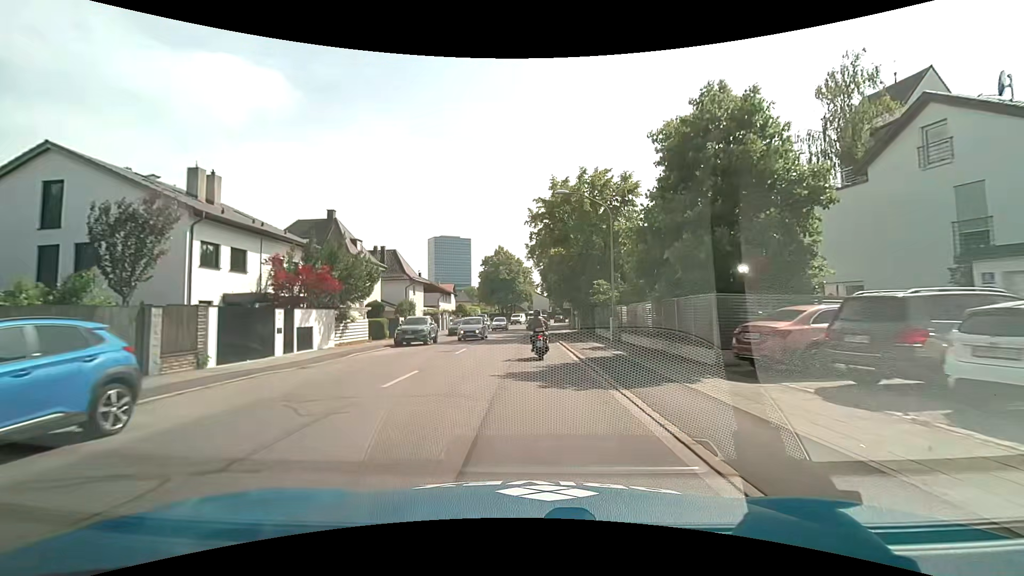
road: secondary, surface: asphalt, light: Day
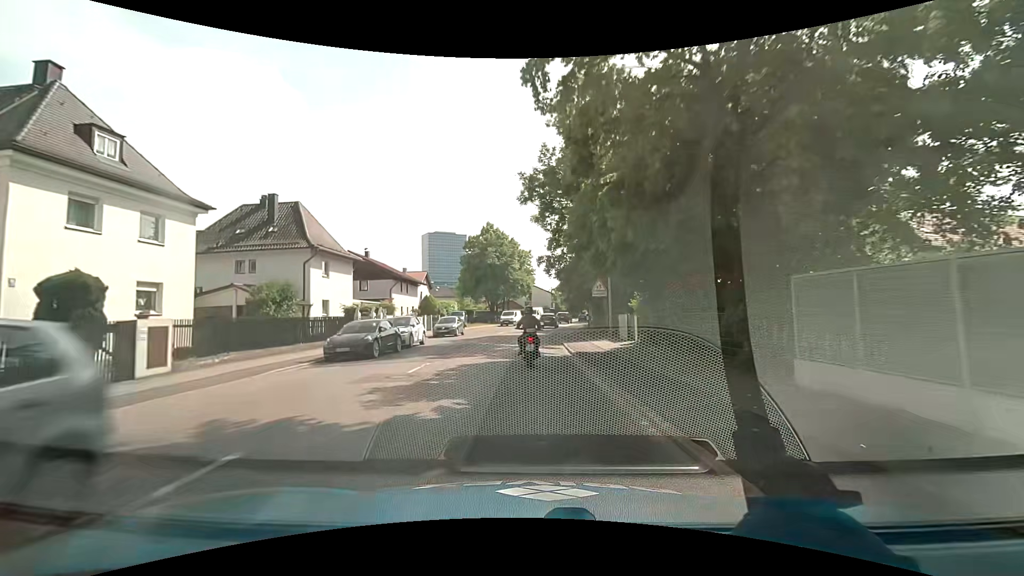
(+0.1, +26.7) m; 0°
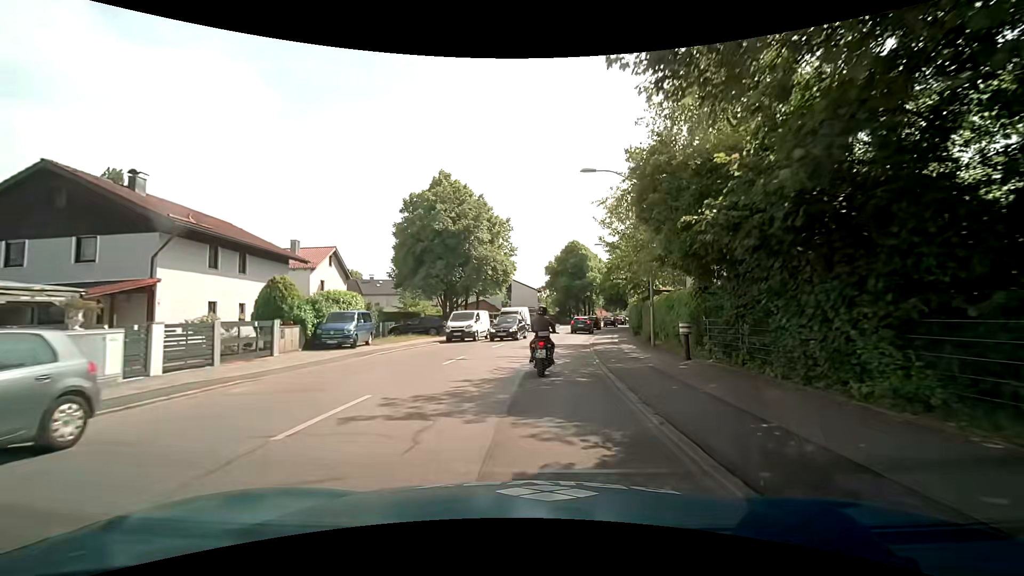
(+0.5, +32.2) m; 0°
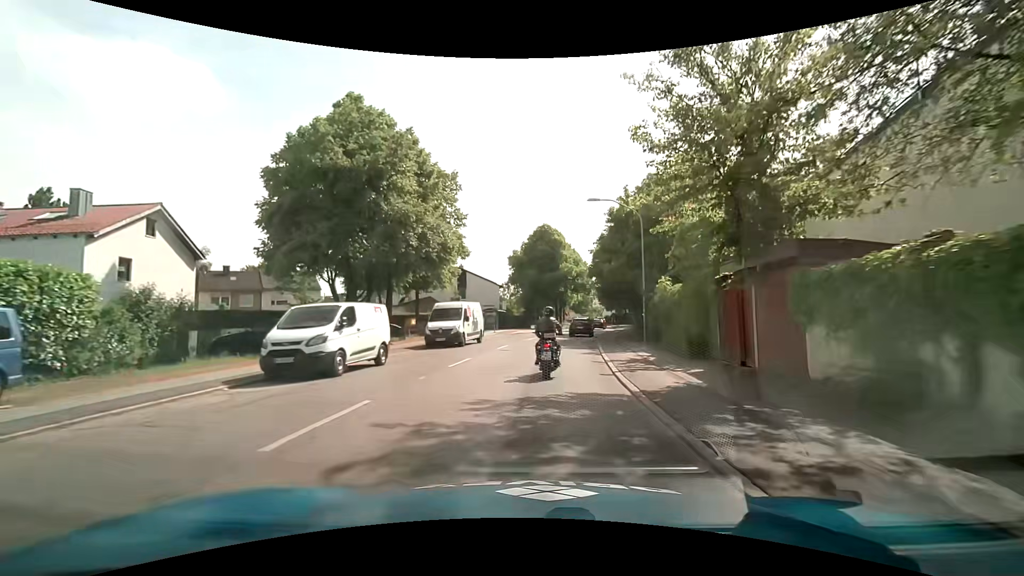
(+1.2, +18.1) m; +6°
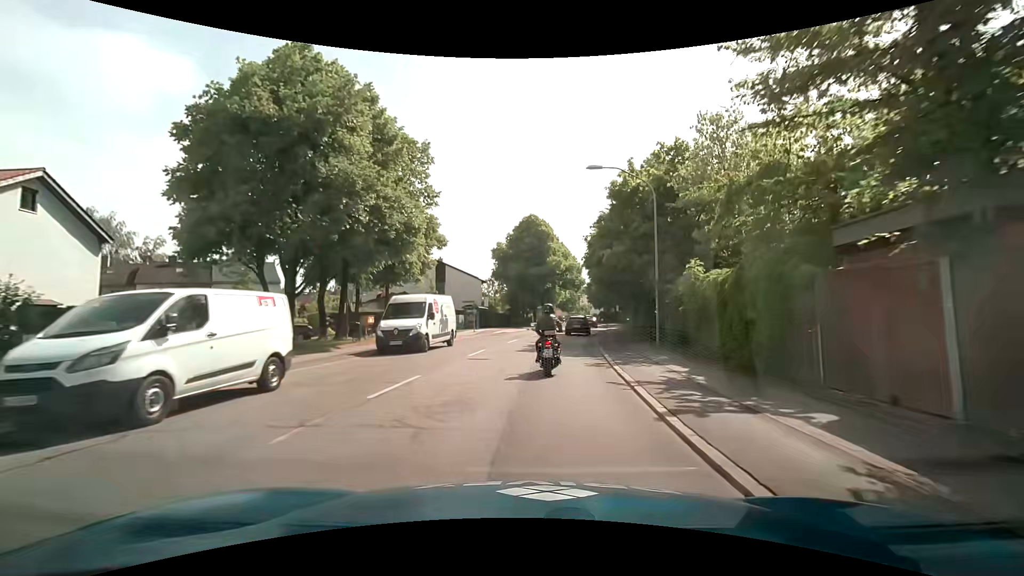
(+0.1, +5.9) m; +2°
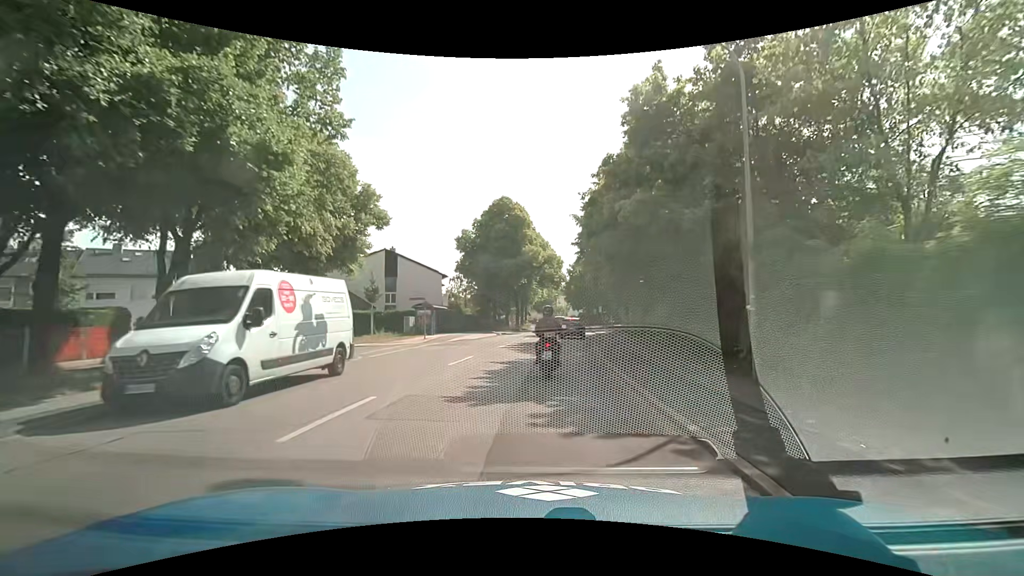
(+0.3, +11.6) m; +3°
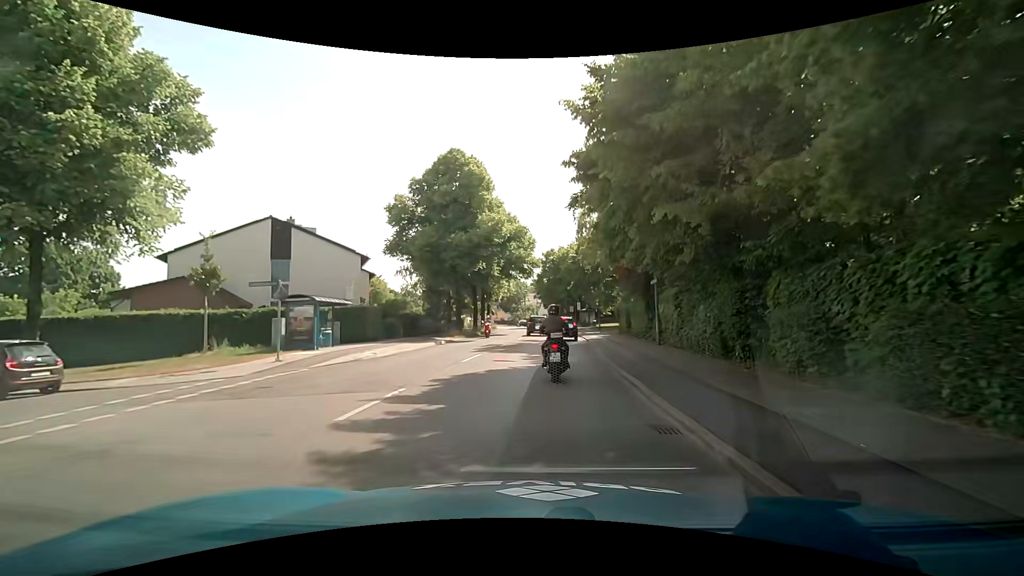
(+0.6, +16.7) m; +3°
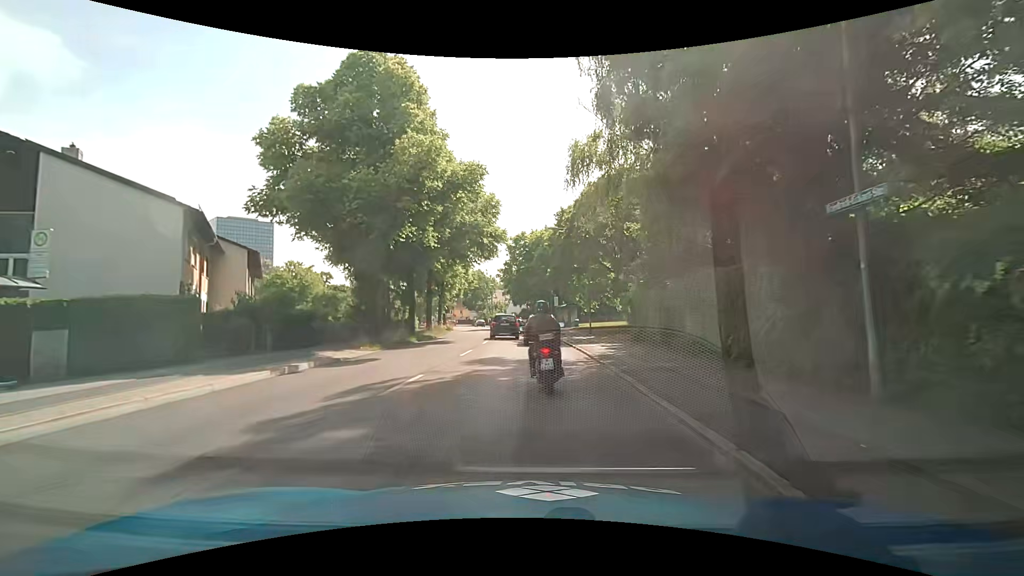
(+0.6, +15.6) m; +4°
